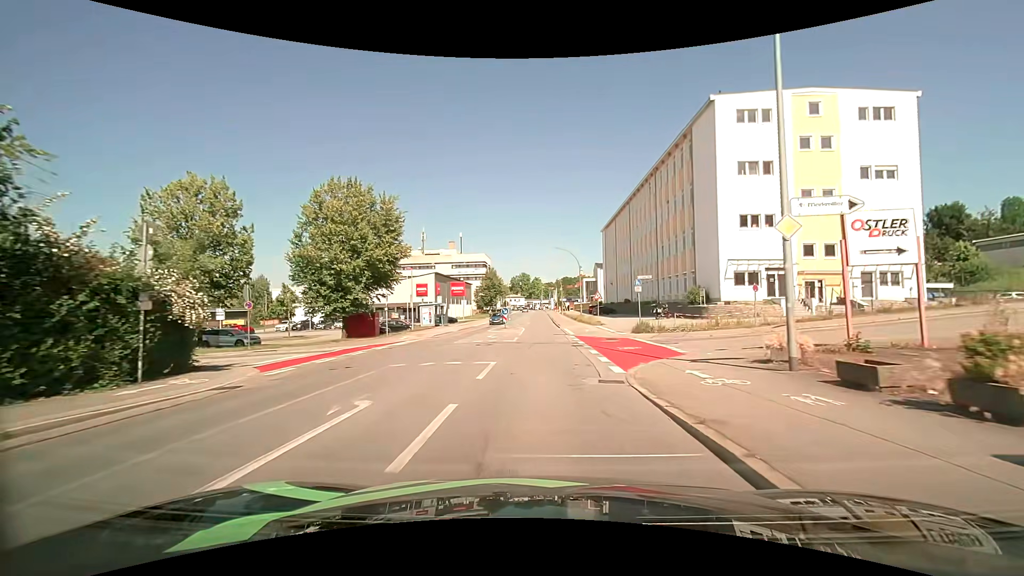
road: tertiary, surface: asphalt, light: Day
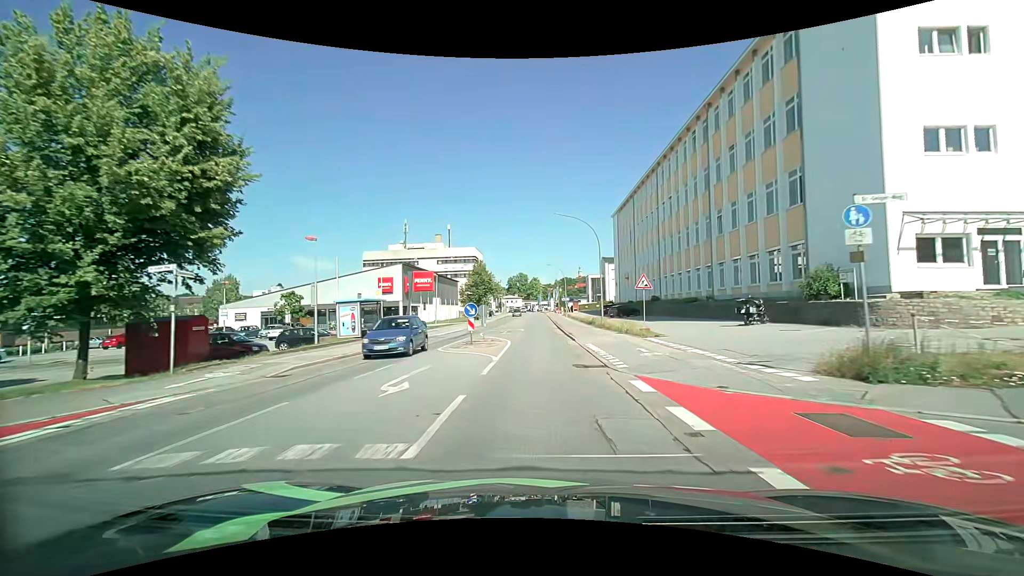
(+0.1, +19.9) m; 0°
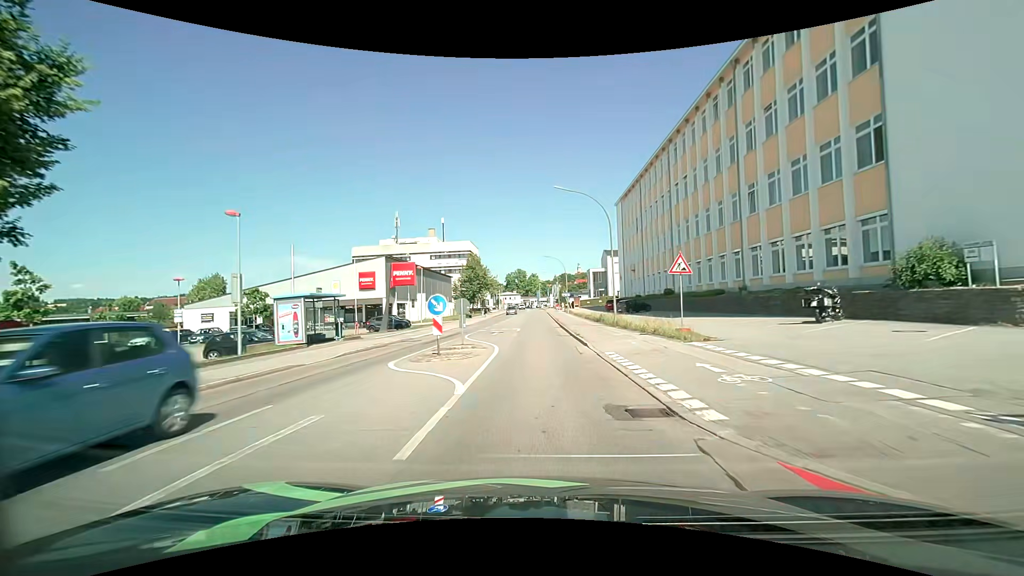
(0.0, +6.7) m; 0°
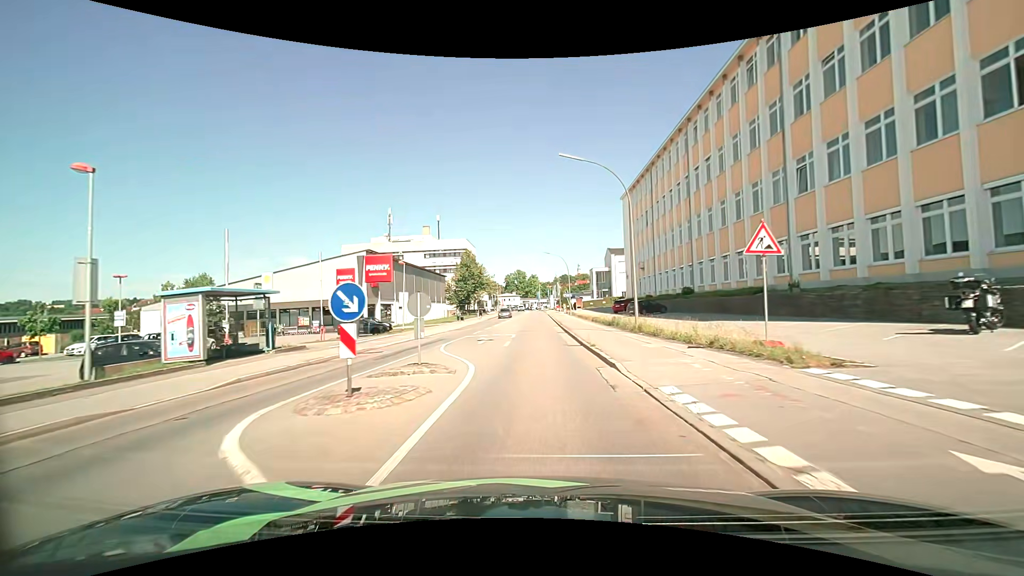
(0.0, +6.7) m; 0°
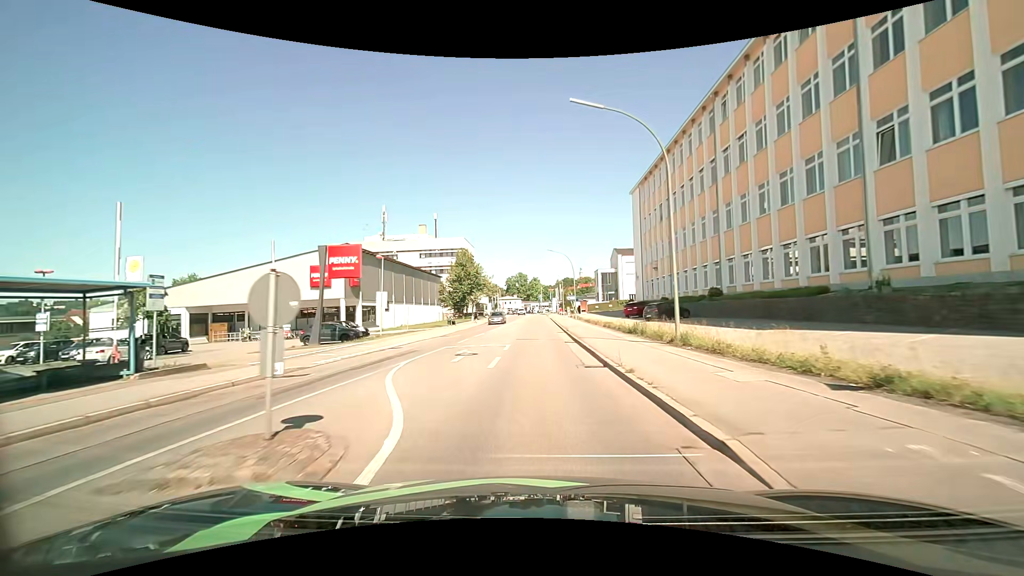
(0.0, +6.7) m; 0°
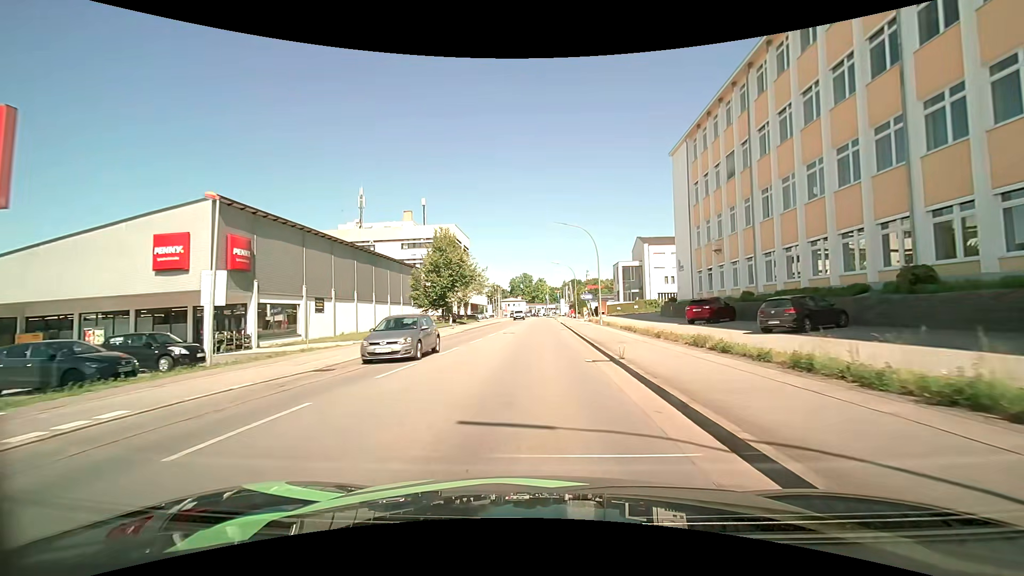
(-0.2, +20.2) m; -1°
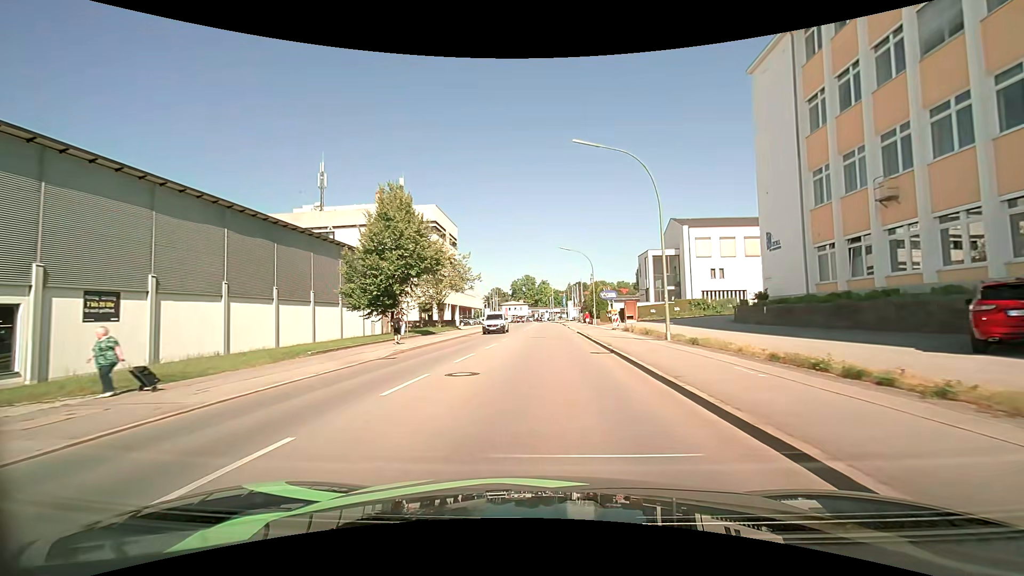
(+0.1, +20.8) m; 0°
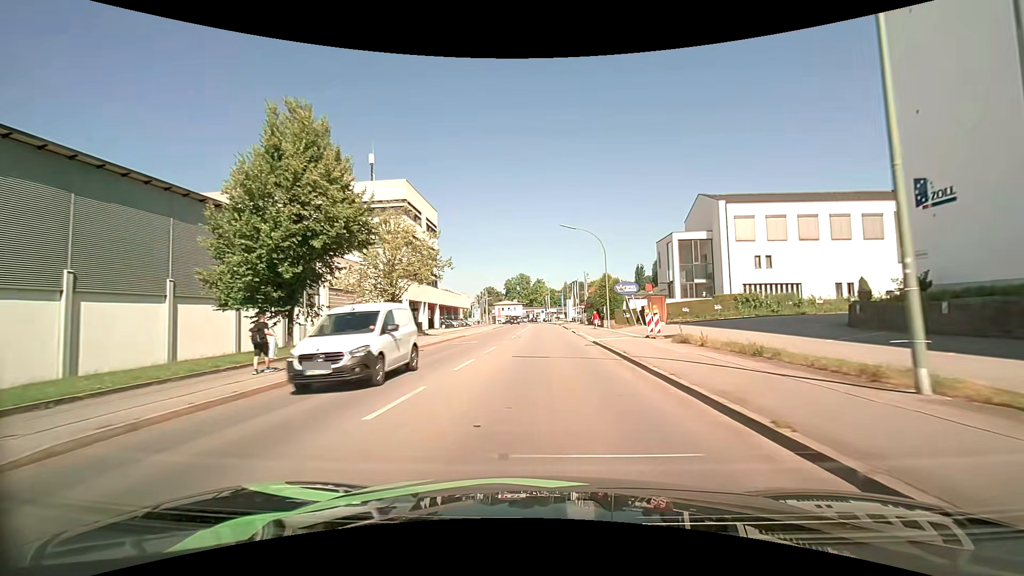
(+0.1, +14.2) m; +1°
(0, +10) (0, +20) (0, +30) (+1, +40) (+1, +50) (+1, +60) (+1, +70) (+1, +80) (0, +90) (0, +100) m
